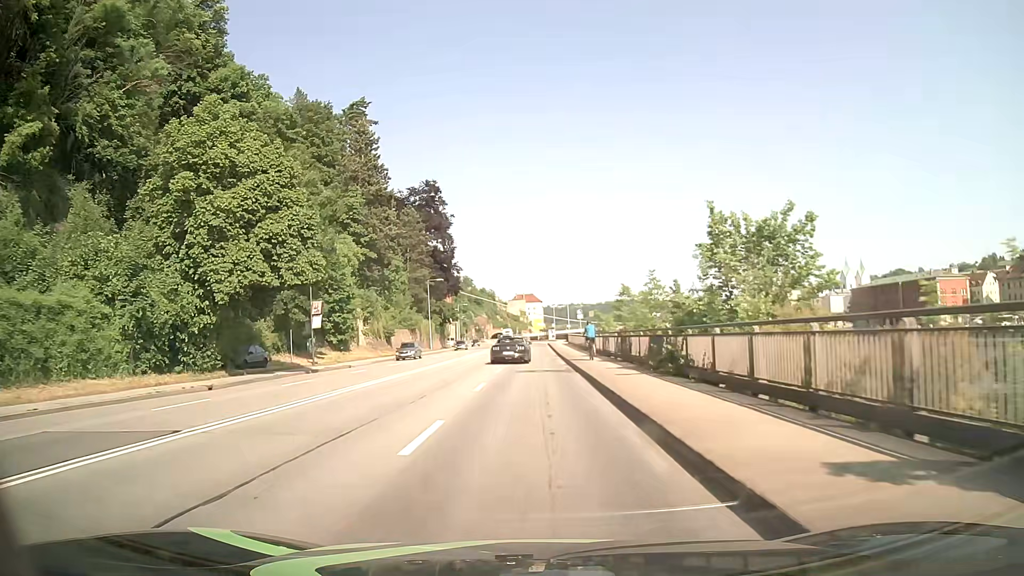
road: primary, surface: asphalt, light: Day
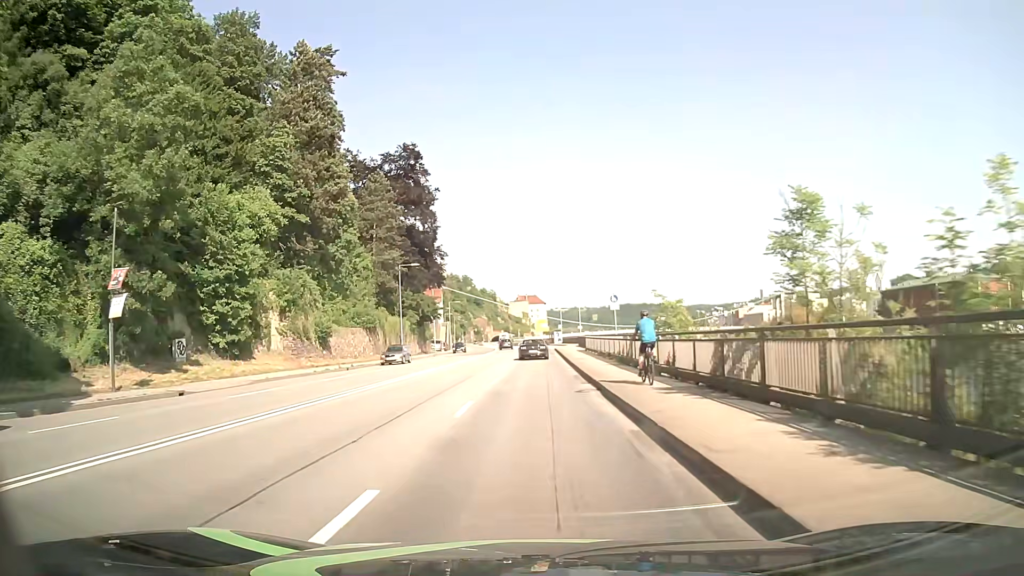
(0.0, +22.8) m; 0°
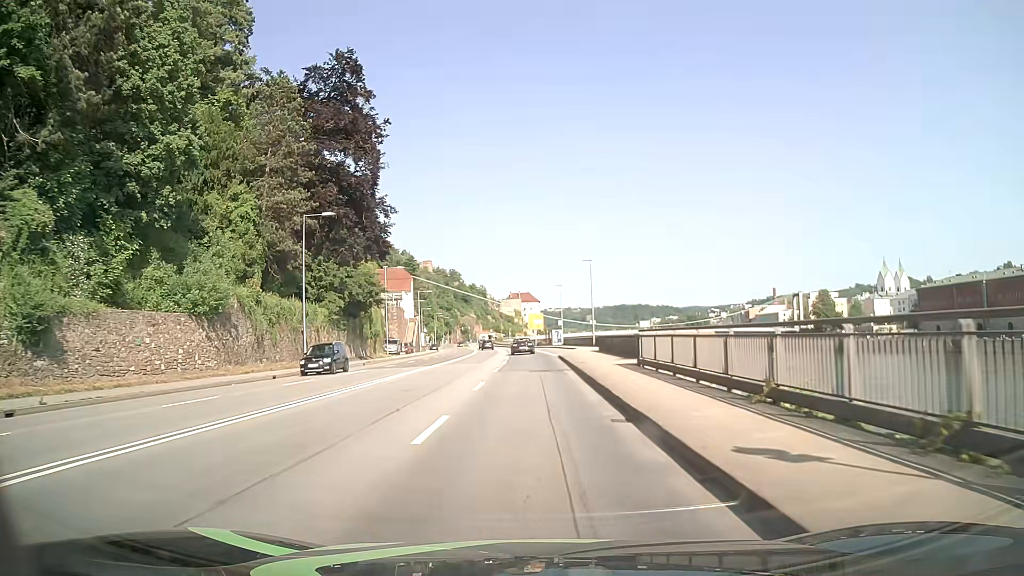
(+0.2, +30.4) m; +1°
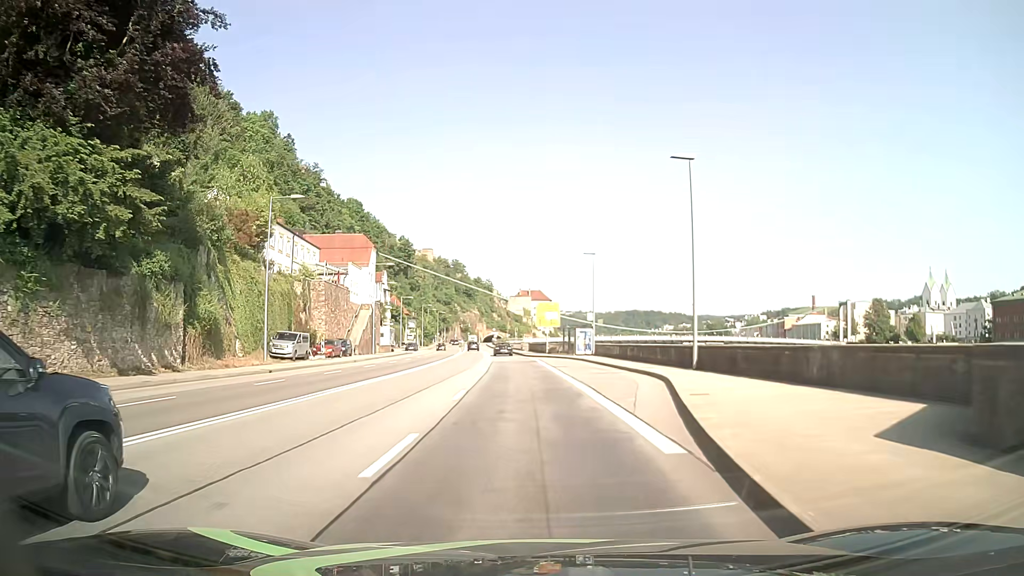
(-0.2, +38.0) m; -1°
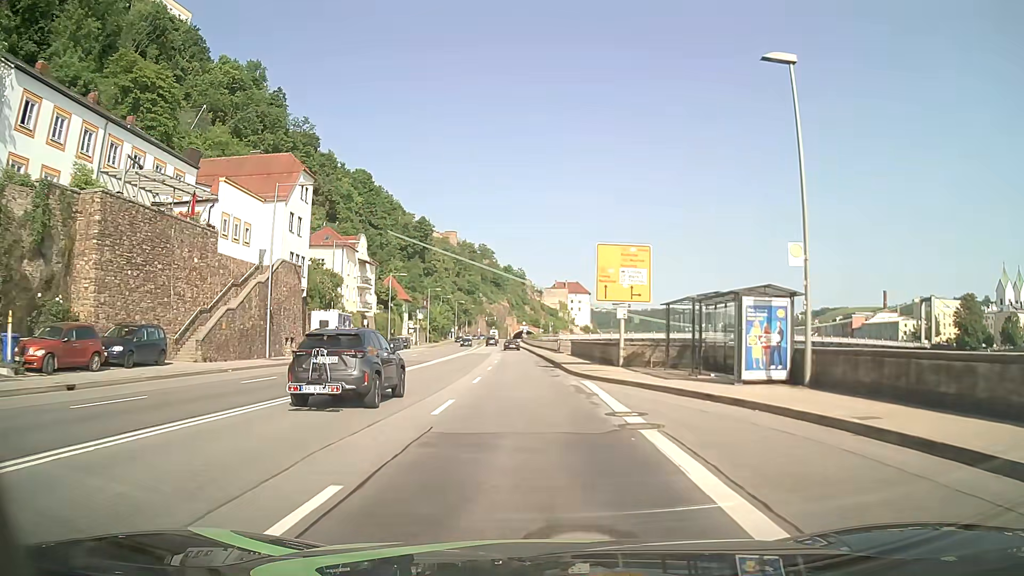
(-1.0, +38.2) m; -3°
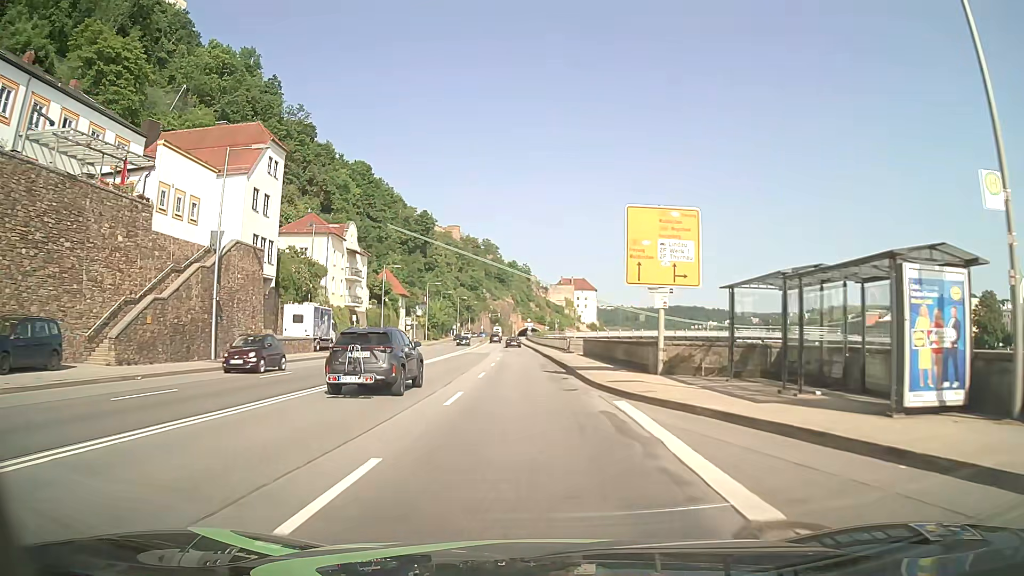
(0.0, +7.7) m; 0°
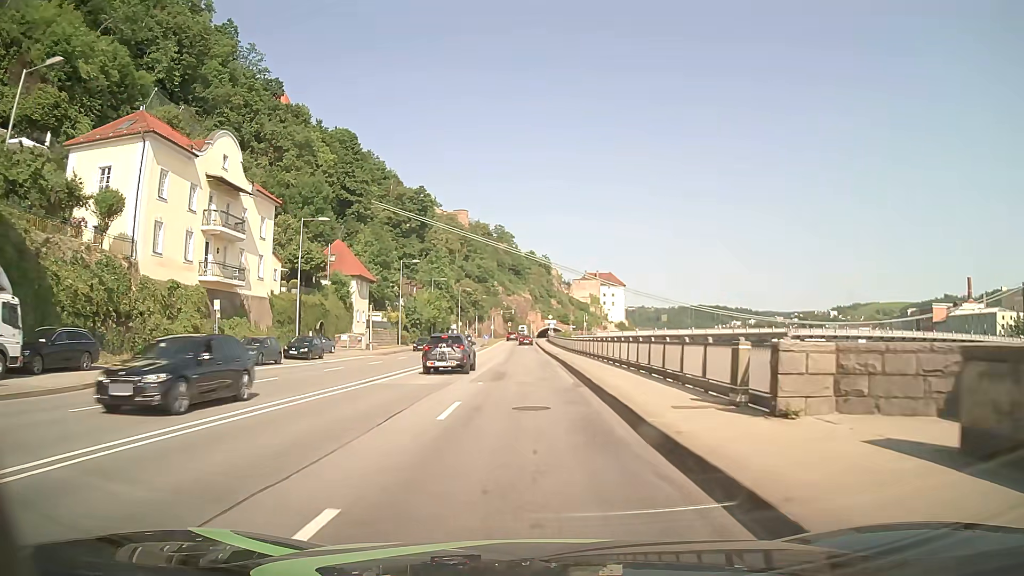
(-0.7, +38.3) m; -2°
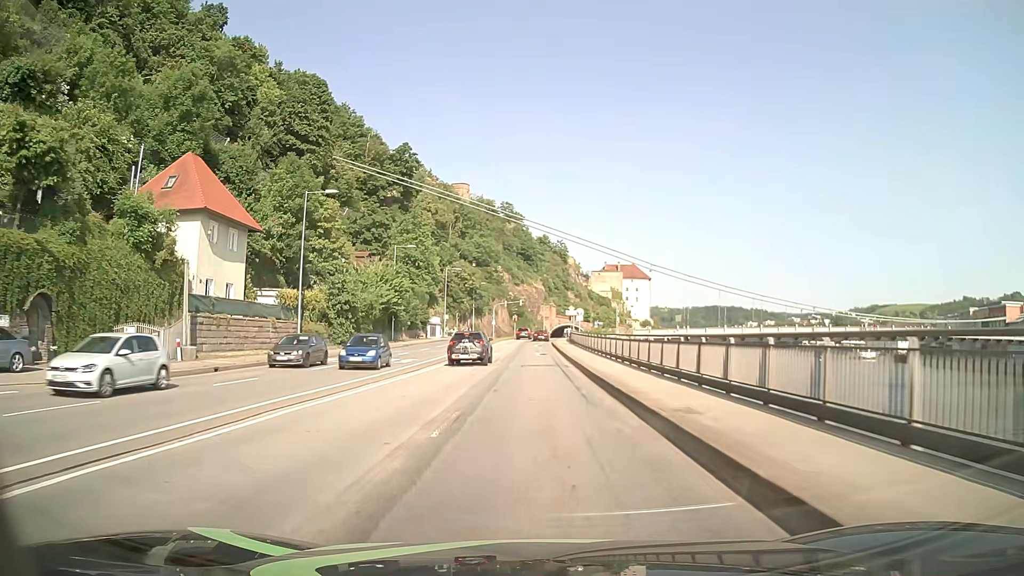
(-0.4, +38.3) m; -1°
(0, +10) (0, +20) (0, +30) (0, +40) (0, +50) (0, +60) (0, +70) (0, +80) (+1, +90) (+2, +100) m
